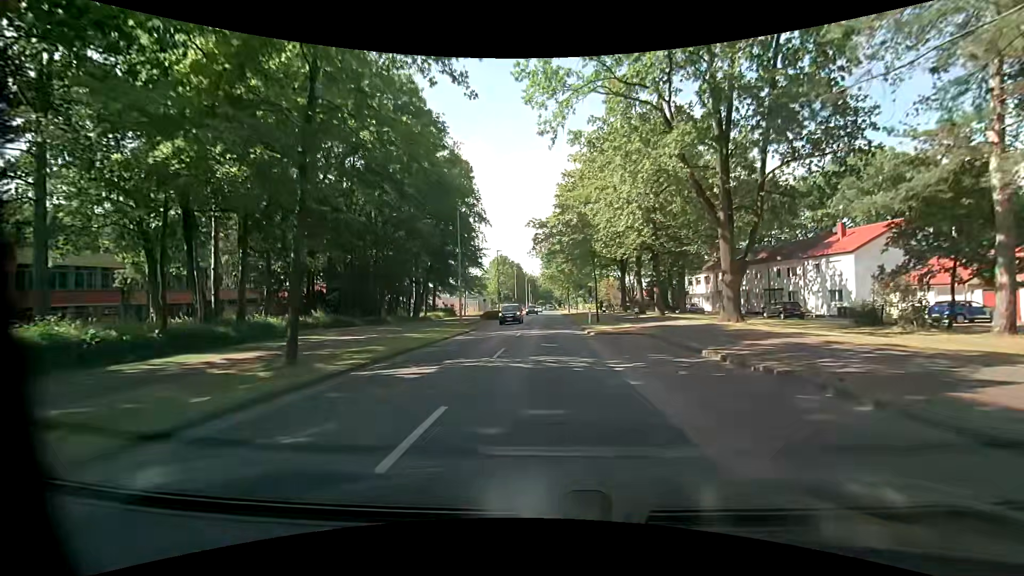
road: tertiary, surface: asphalt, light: Day
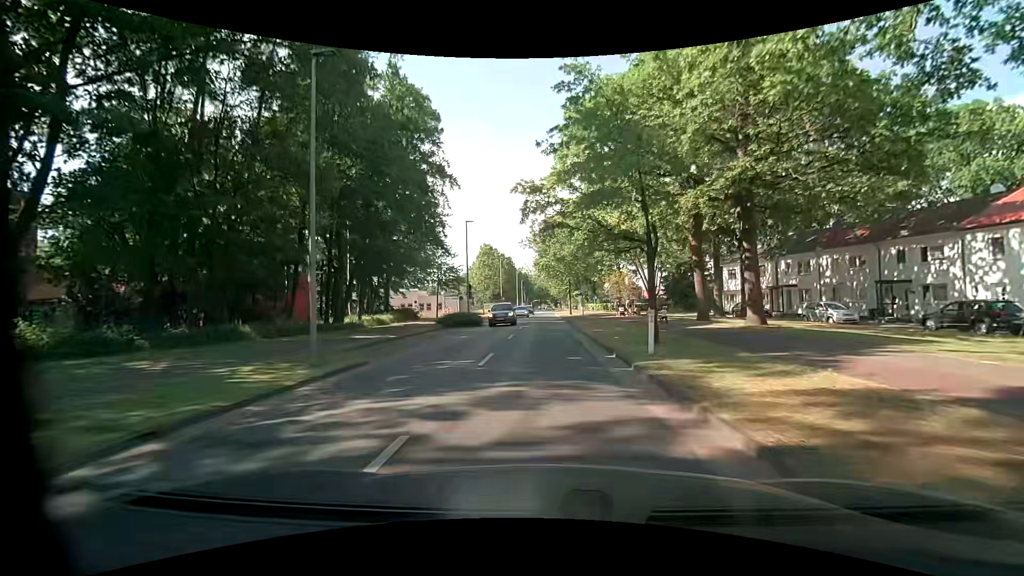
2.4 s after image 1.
(+0.5, +19.9) m; +1°
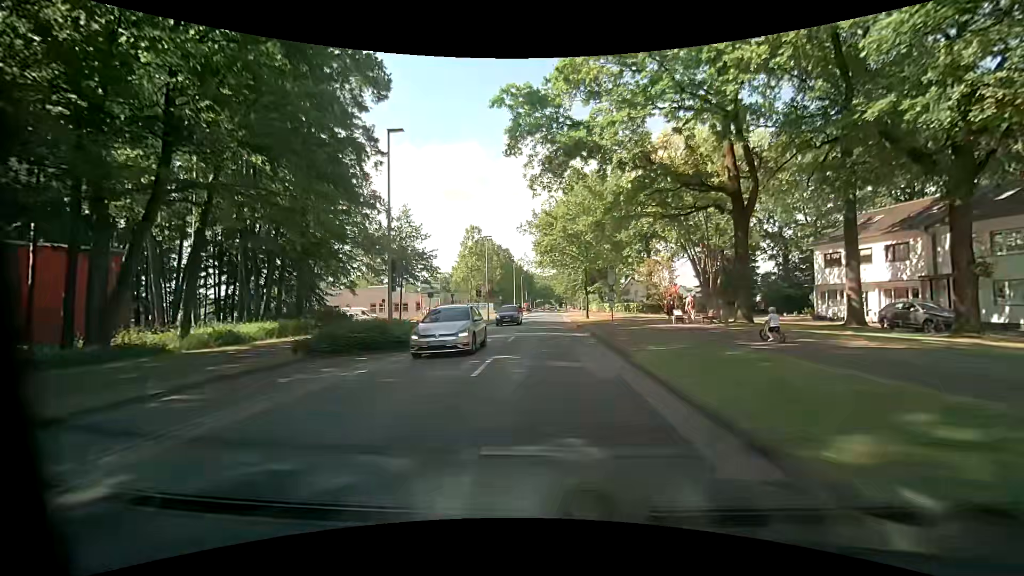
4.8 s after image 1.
(0.0, +20.0) m; -1°
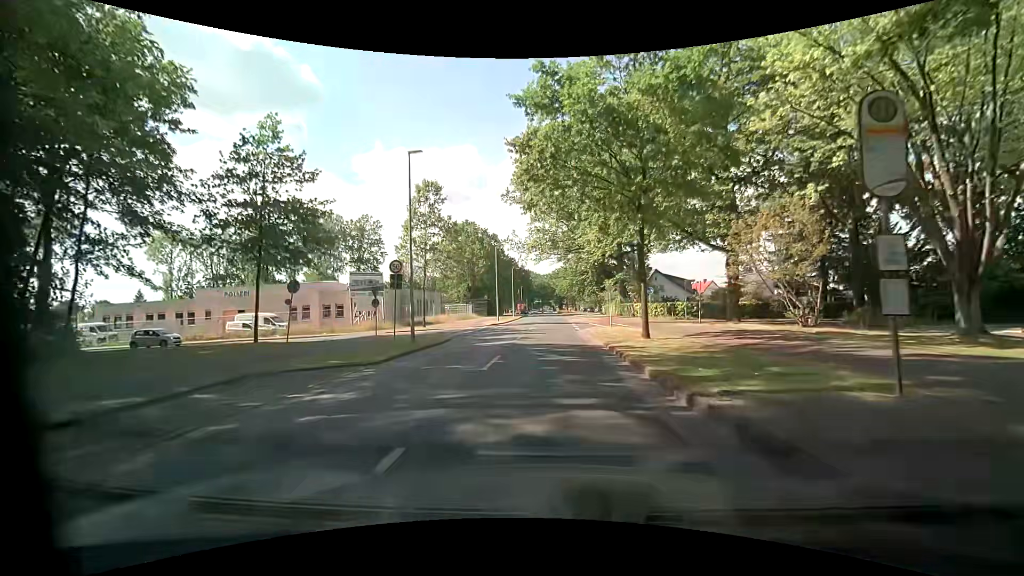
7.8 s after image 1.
(+0.3, +26.1) m; 0°
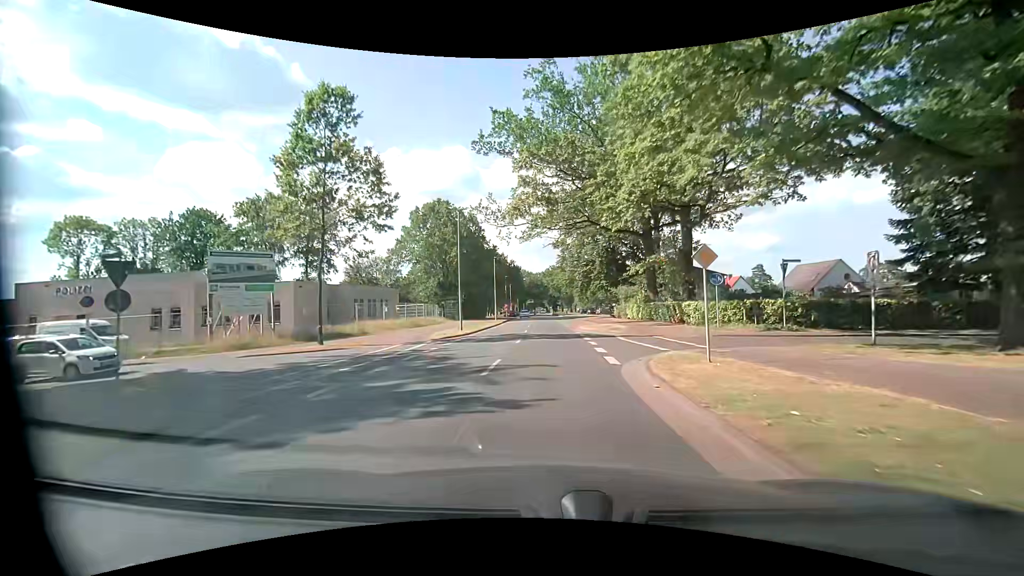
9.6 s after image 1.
(+0.3, +19.4) m; +1°
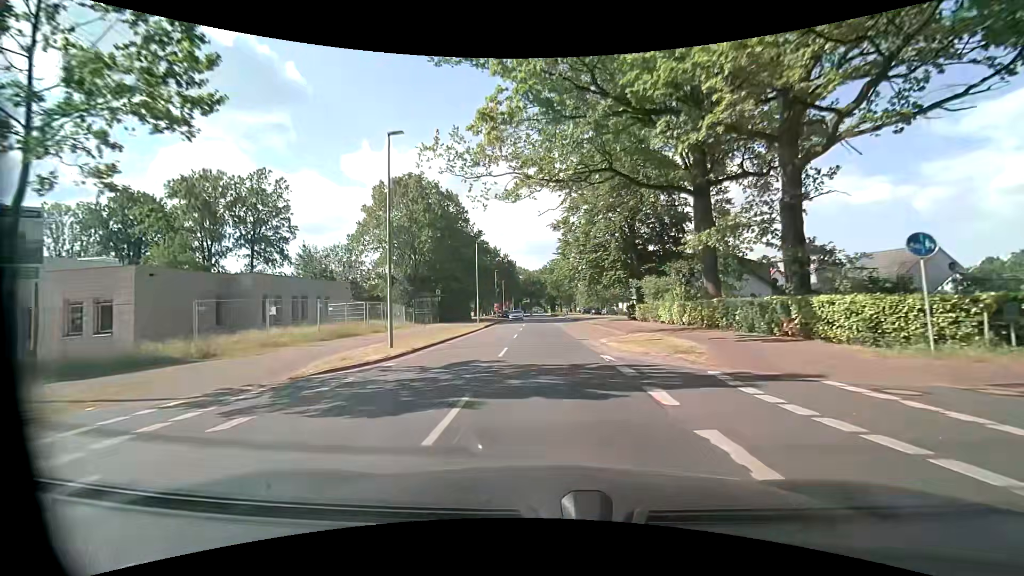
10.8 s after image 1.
(+0.1, +14.5) m; +1°
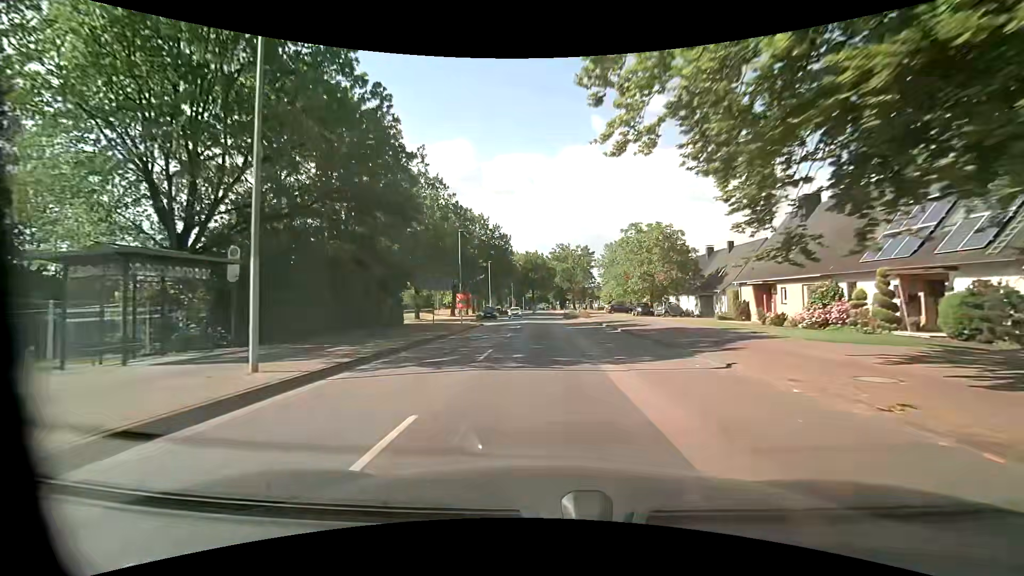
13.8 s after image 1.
(-0.2, +38.2) m; -1°
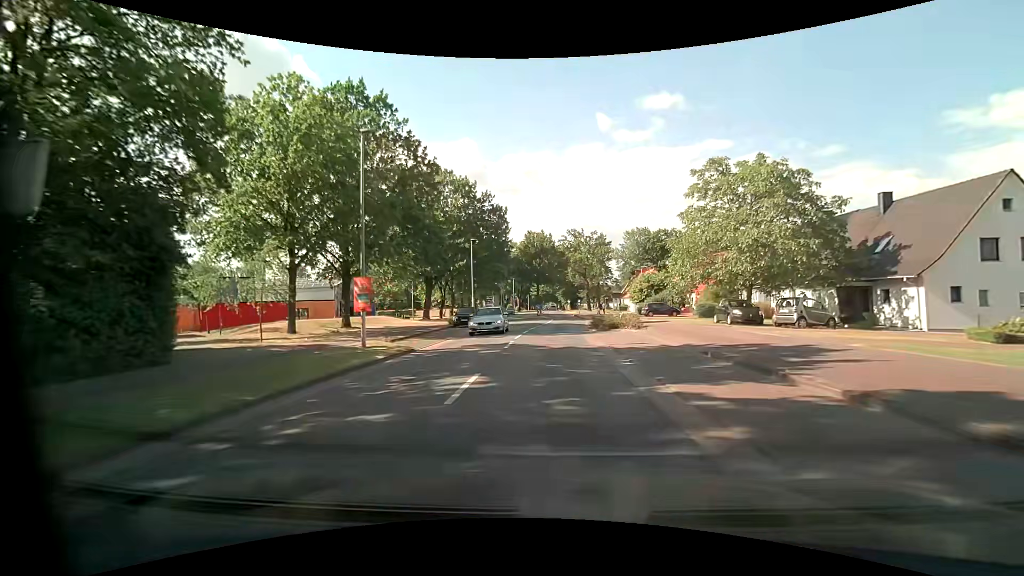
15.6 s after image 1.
(-0.2, +23.6) m; 0°
(0, +10) (0, +20) (+1, +30) (+1, +40) (+2, +50) (+2, +60) (+2, +70) (+2, +80) (+2, +90) (+2, +100) m
